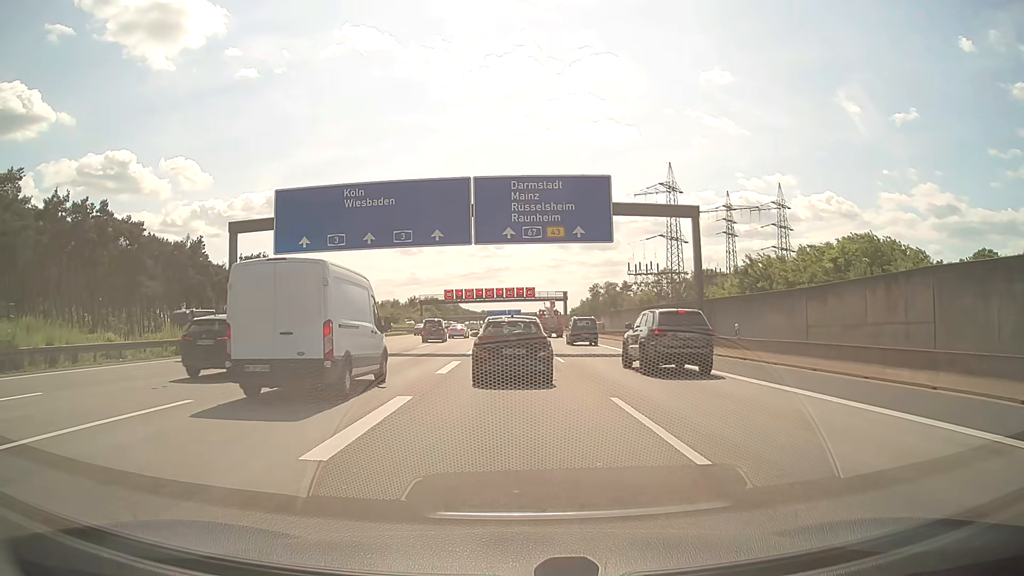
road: motorway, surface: asphalt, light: Day
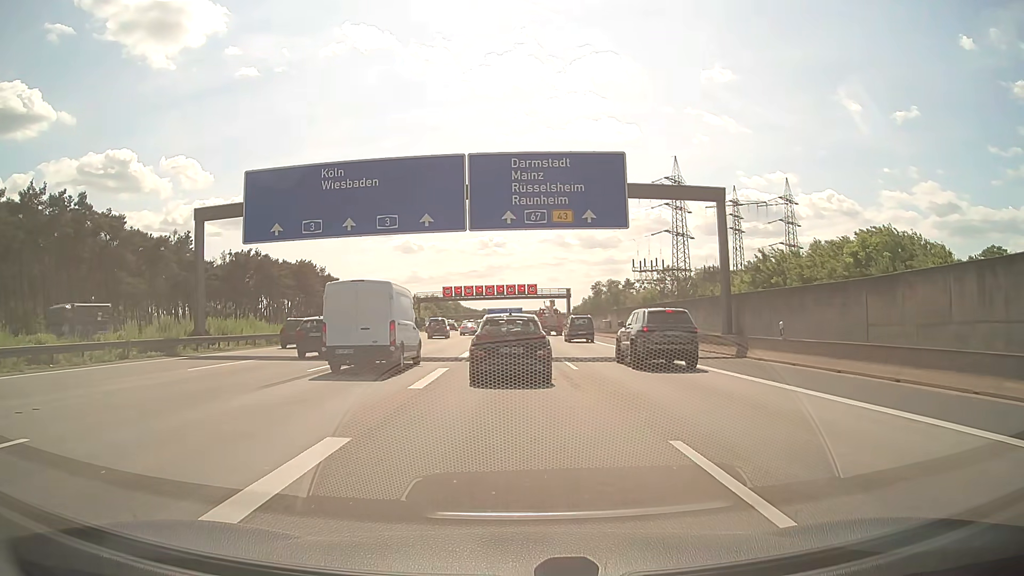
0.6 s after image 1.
(0.0, +4.8) m; 0°
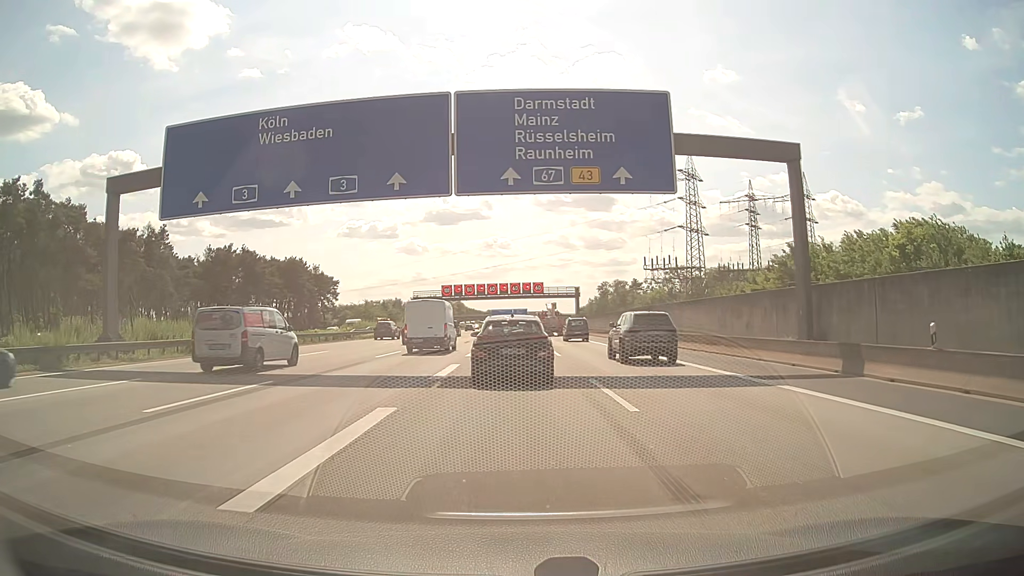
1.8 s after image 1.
(-0.1, +9.1) m; 0°
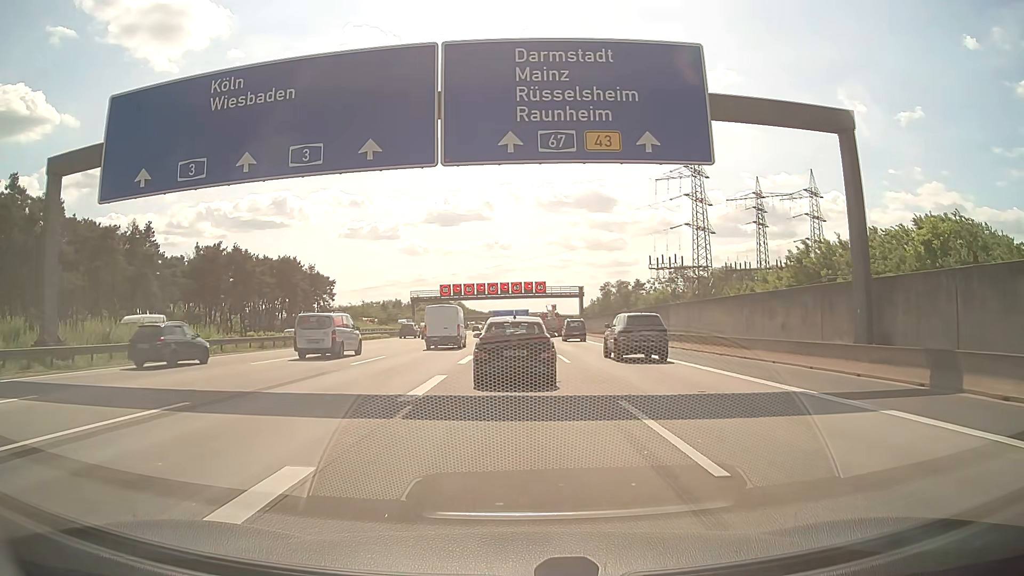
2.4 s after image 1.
(0.0, +4.5) m; 0°
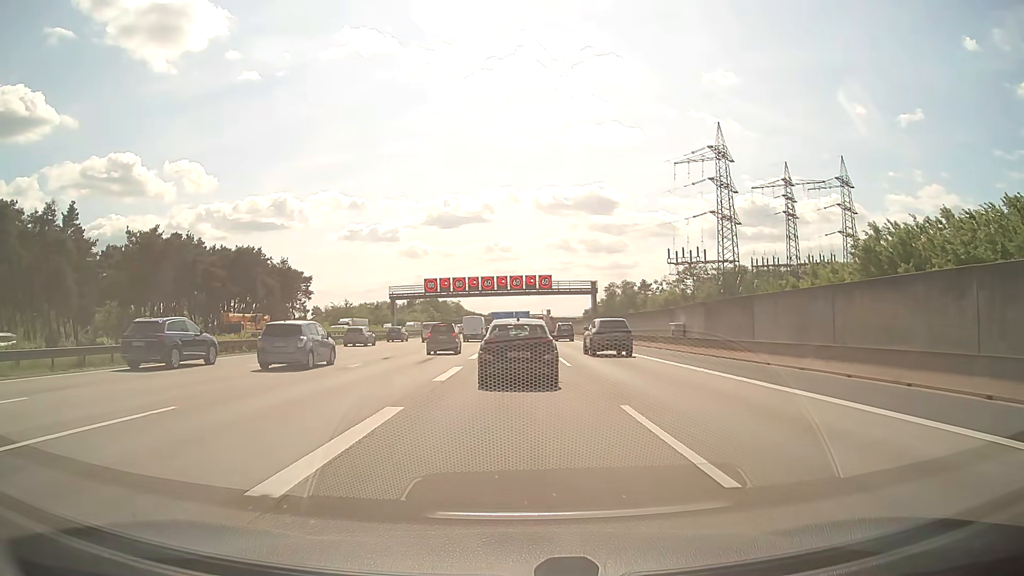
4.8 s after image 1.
(-0.1, +18.8) m; -1°
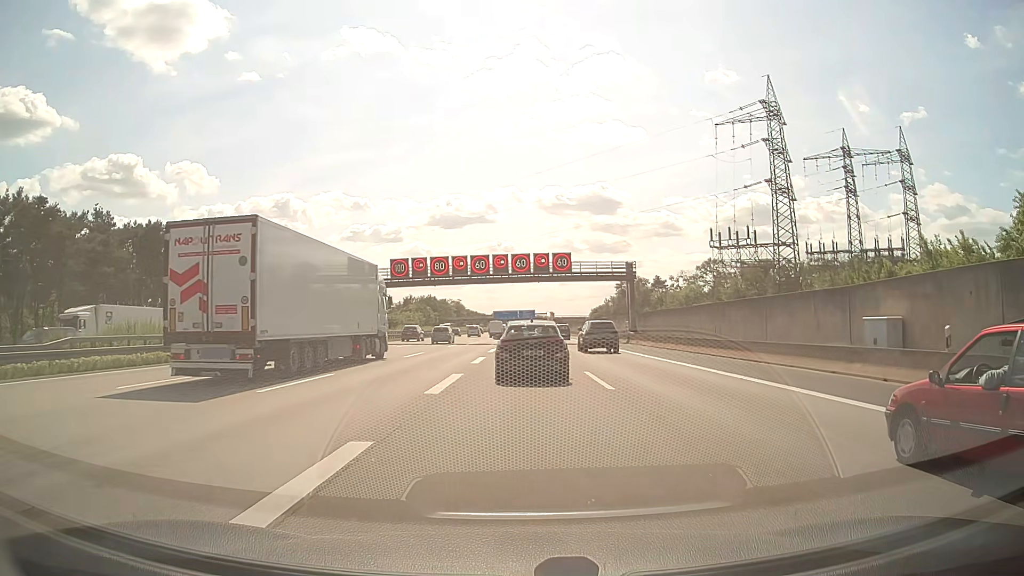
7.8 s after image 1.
(+0.1, +27.5) m; 0°
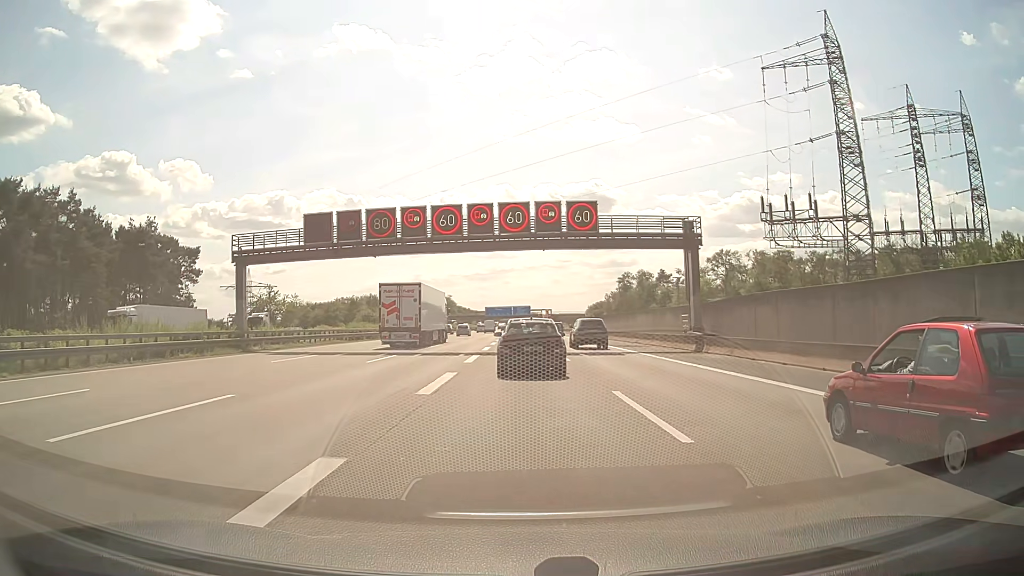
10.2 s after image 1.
(+0.2, +25.6) m; +1°
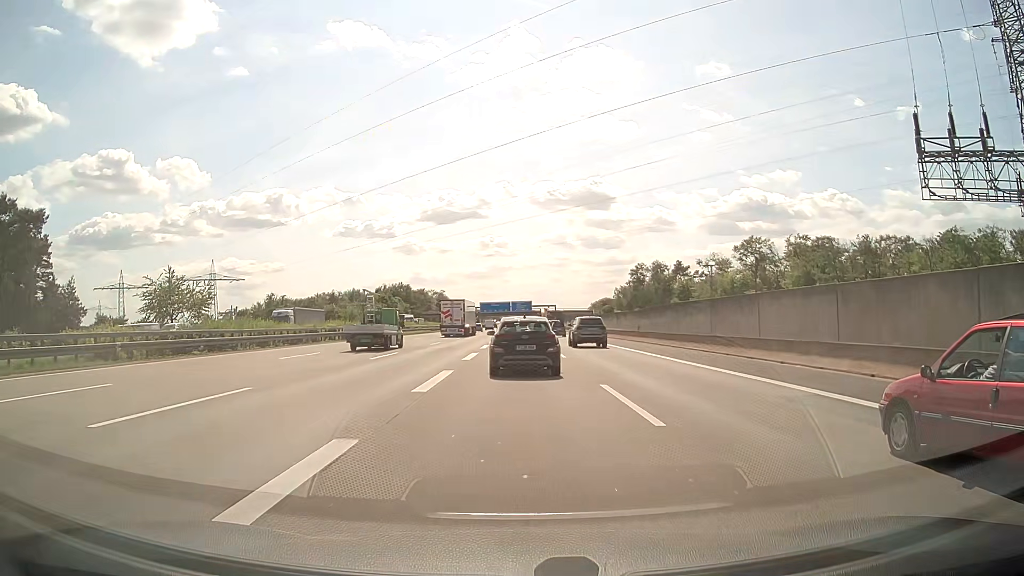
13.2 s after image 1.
(+0.1, +35.5) m; 0°
(0, +10) (0, +20) (0, +30) (0, +40) (0, +50) (0, +60) (0, +70) (+1, +80) (+1, +90) (+1, +100) m
